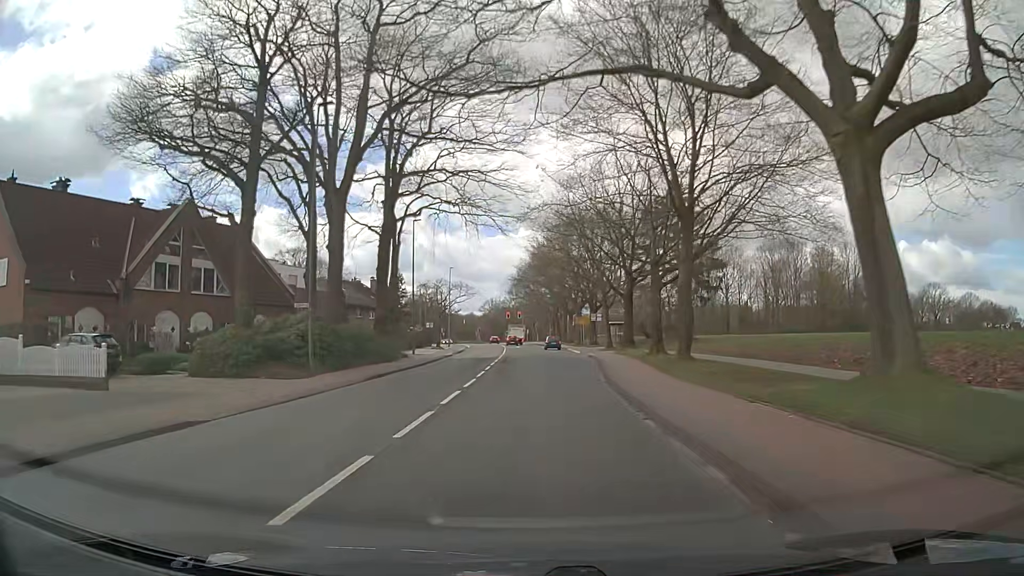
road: secondary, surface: asphalt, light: Day
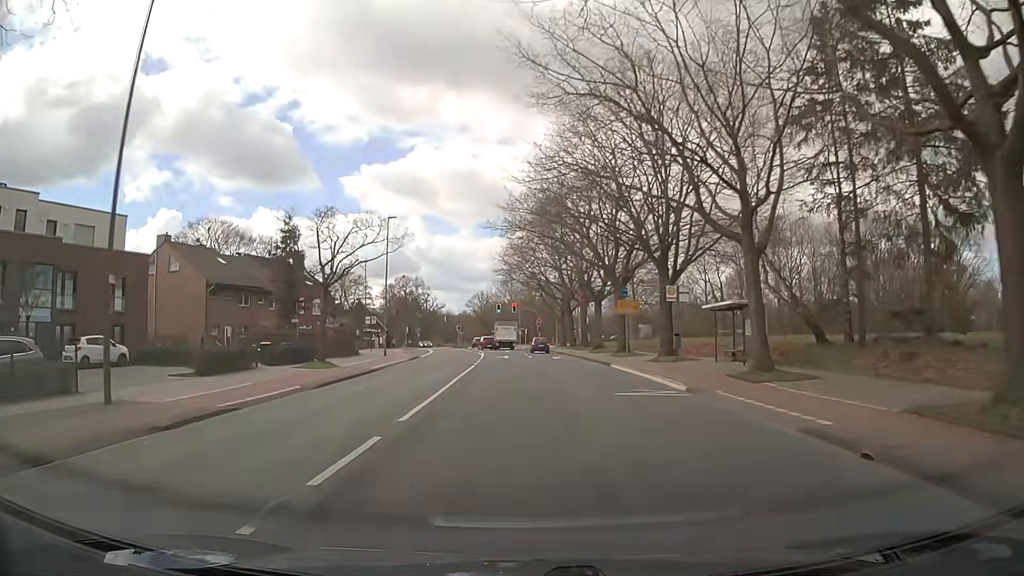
(+0.2, +39.0) m; 0°
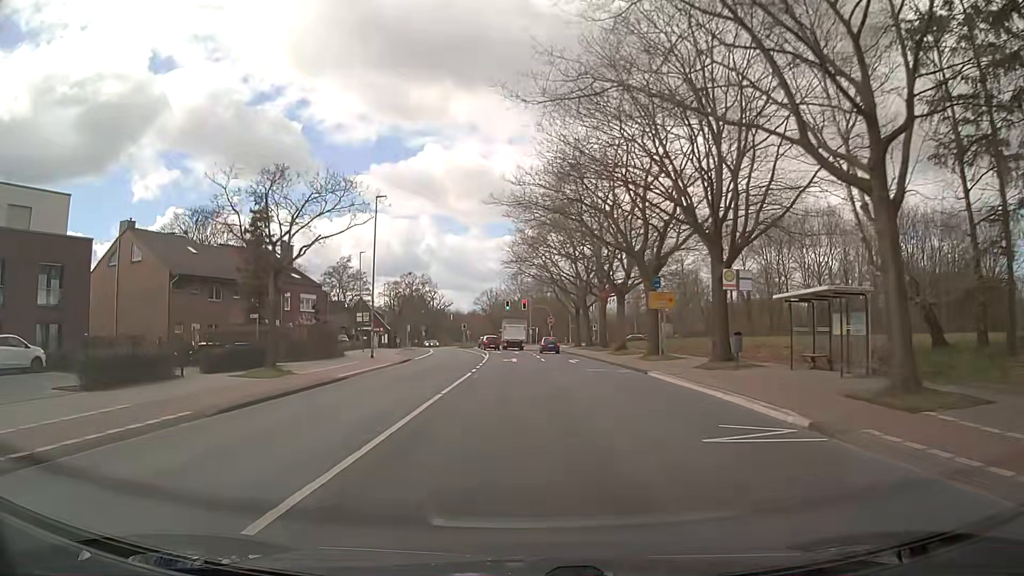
(0.0, +7.6) m; 0°
(0, +10) (0, +20) (-1, +30) (-1, +40) (-2, +50) (-2, +60) (-3, +70) (-4, +80) (-5, +90) (-6, +100) m
